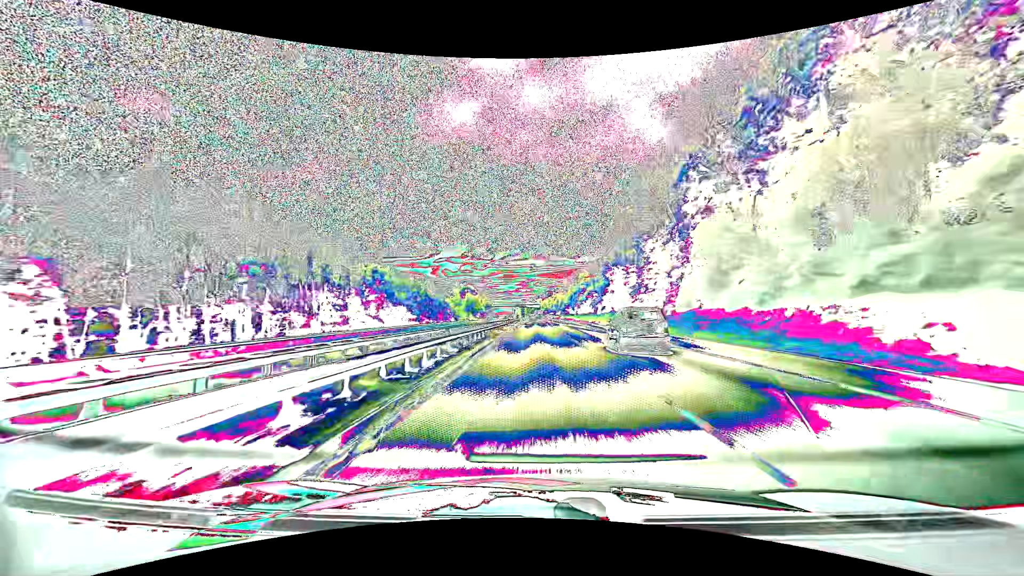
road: motorway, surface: asphalt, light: Day
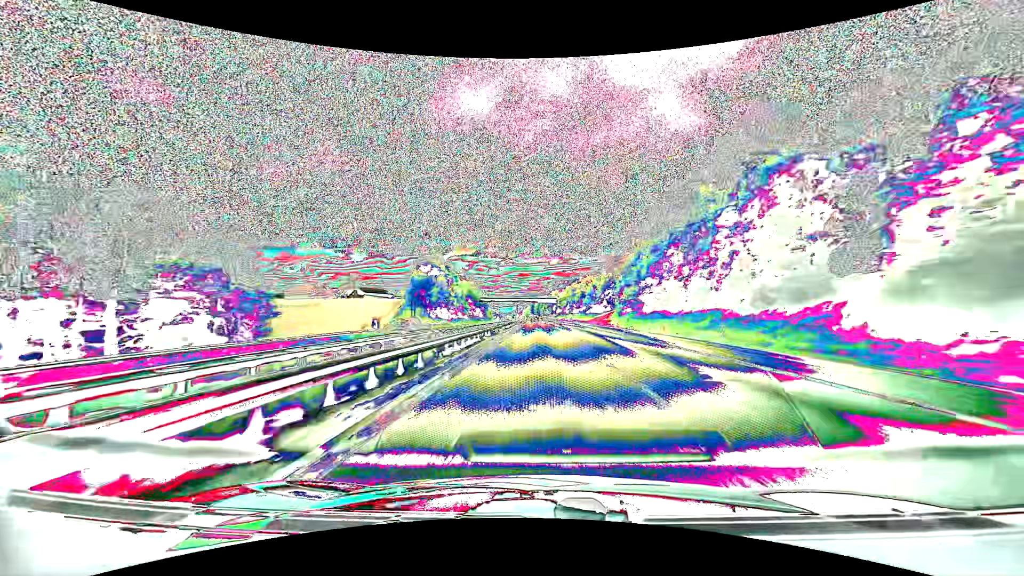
(-1.6, +118.9) m; -1°
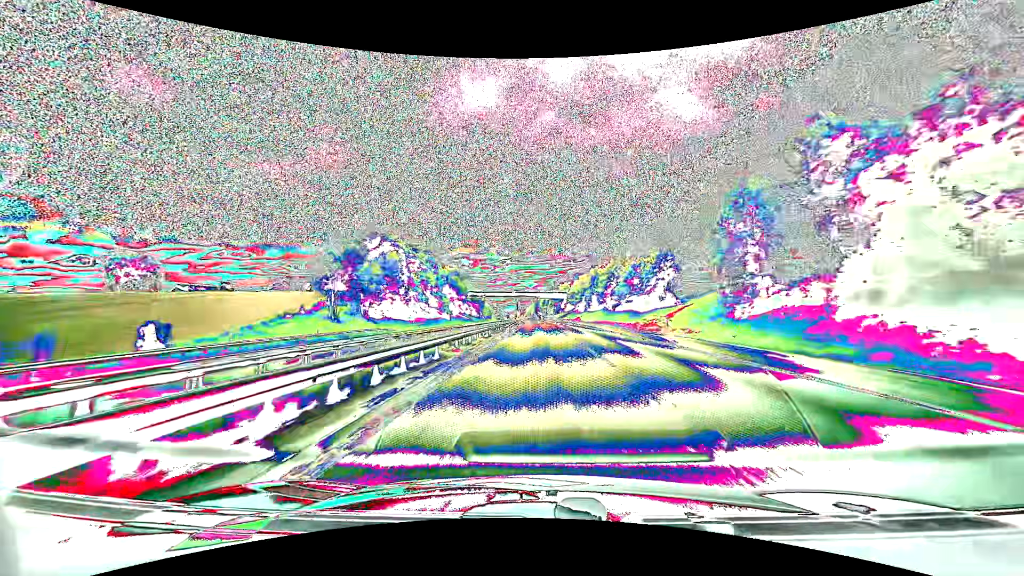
(-0.2, +47.8) m; -1°
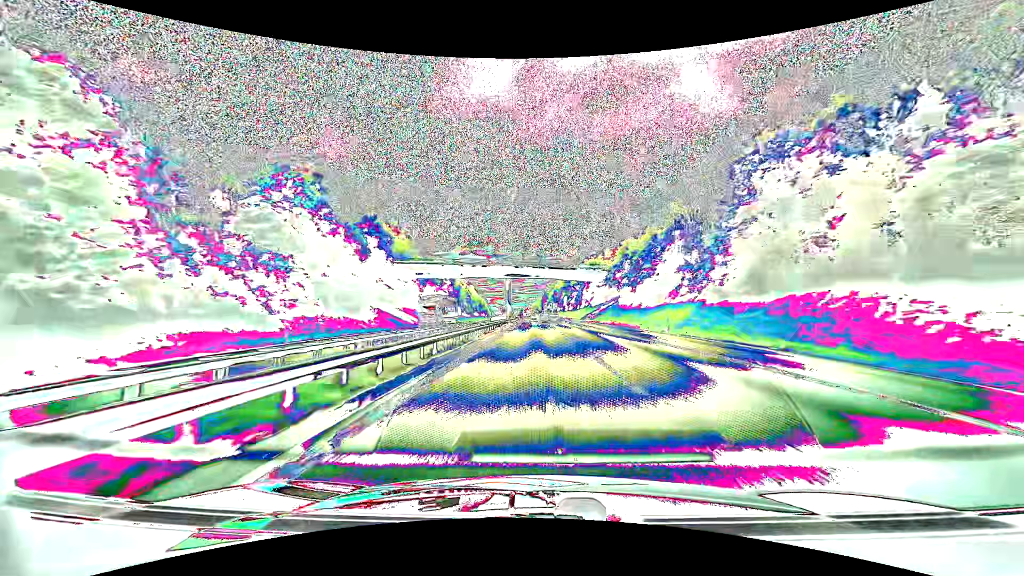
(-0.8, +93.1) m; -1°
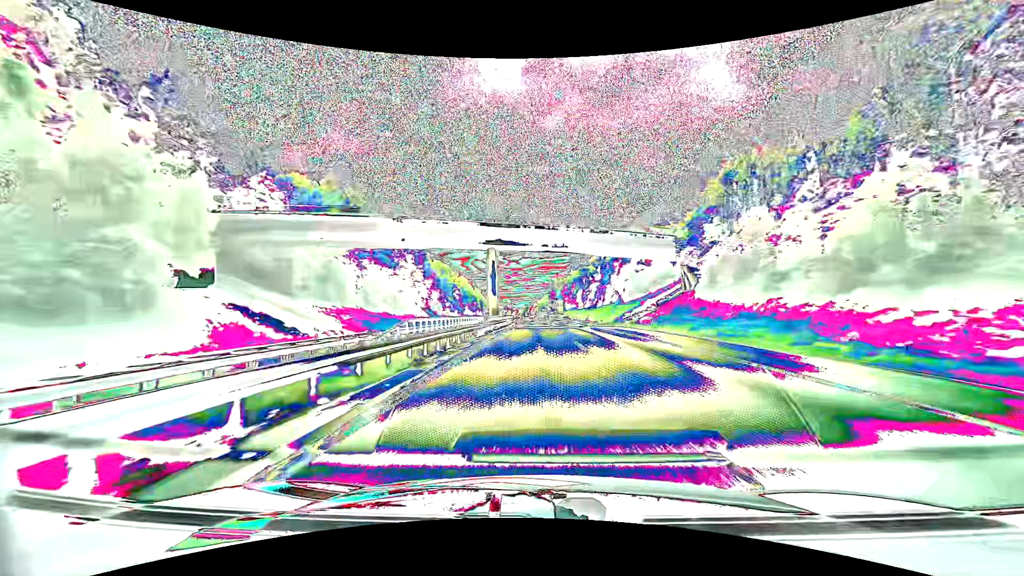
(-0.2, +45.0) m; -1°
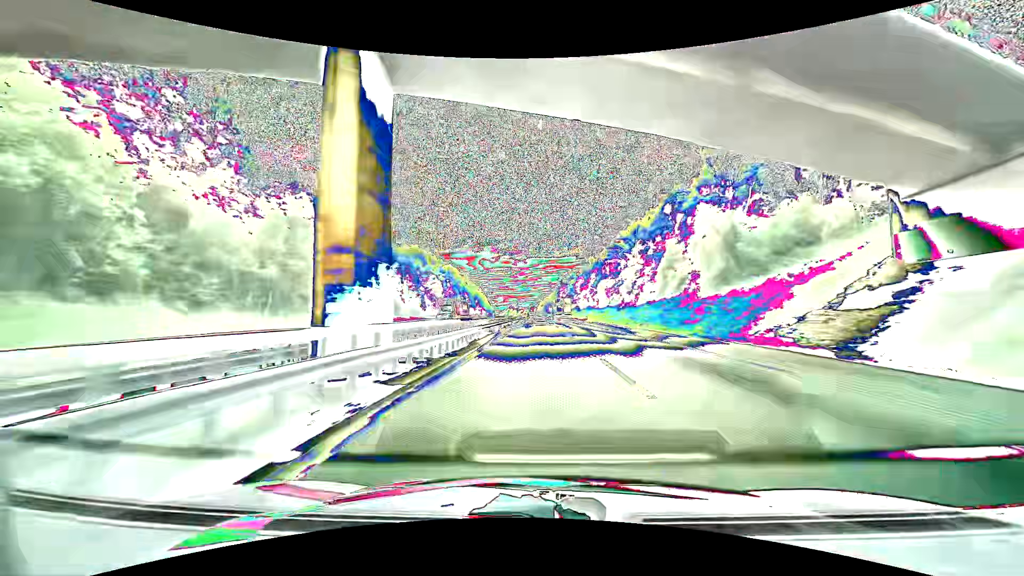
(-0.2, +44.0) m; -1°
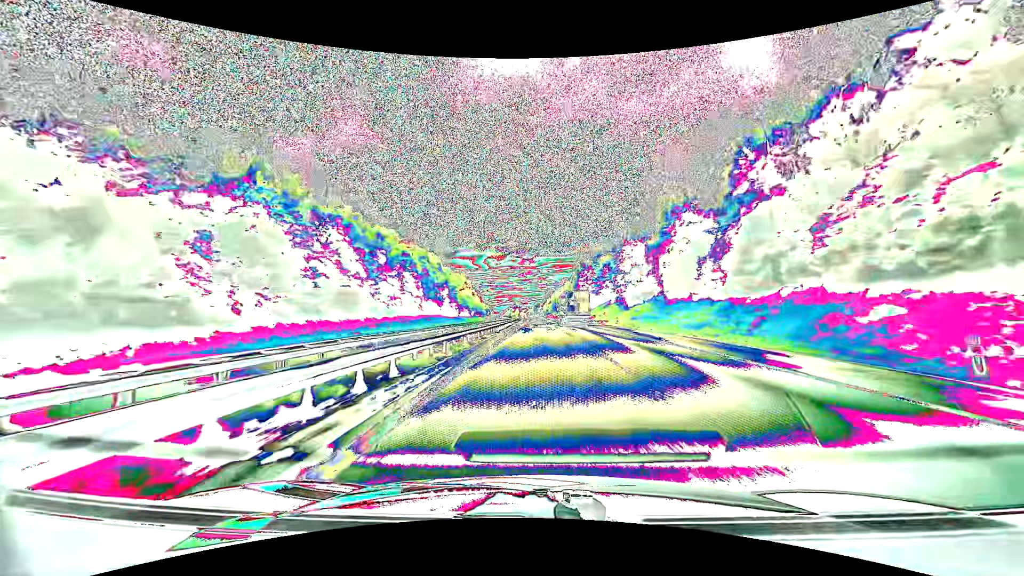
(-0.8, +85.6) m; -1°
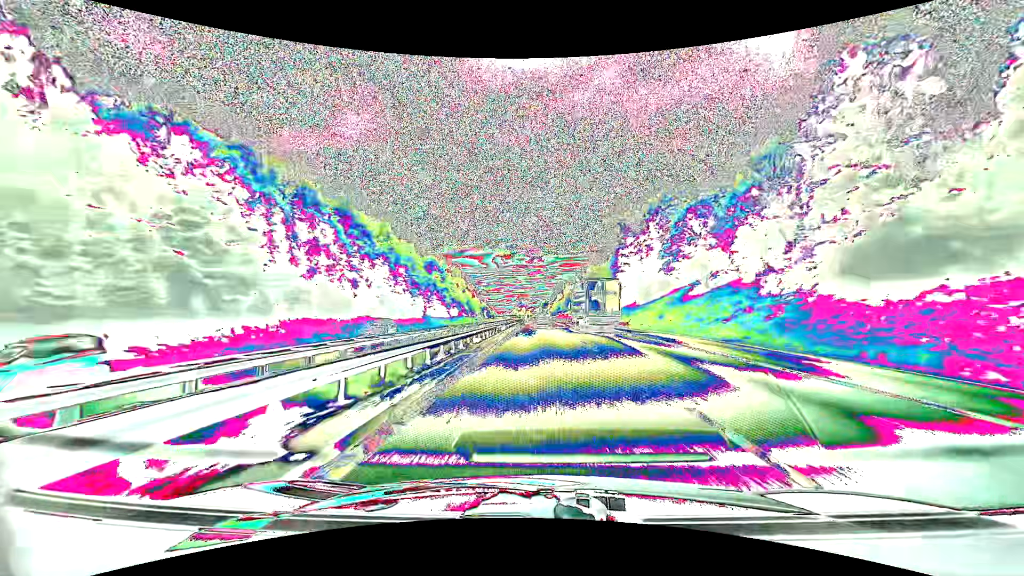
(-0.6, +63.1) m; -1°
(0, +10) (0, +20) (0, +30) (0, +40) (0, +50) (0, +60) (0, +70) (-1, +80) (-1, +90) (-1, +100) m
